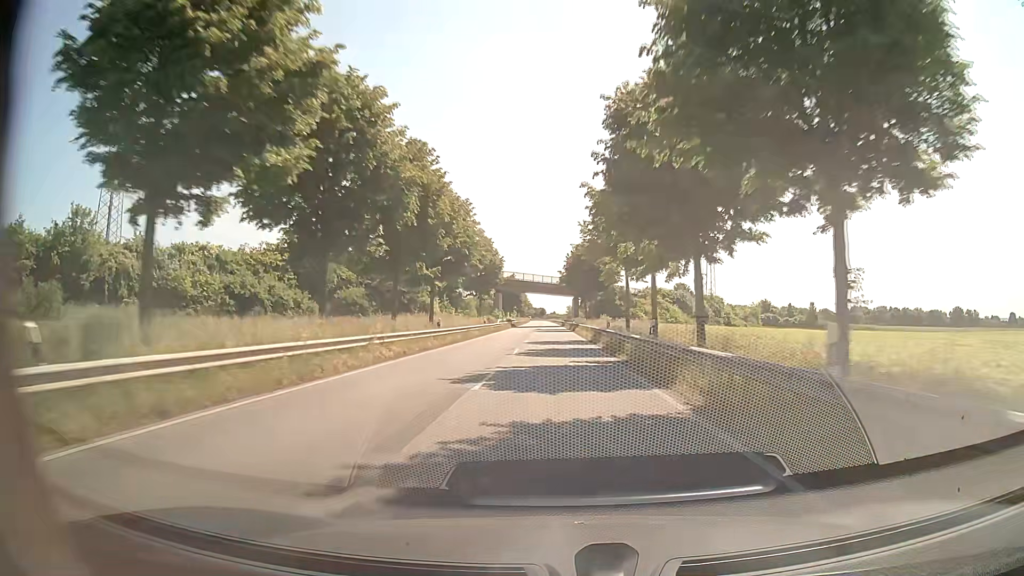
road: secondary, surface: asphalt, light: Day
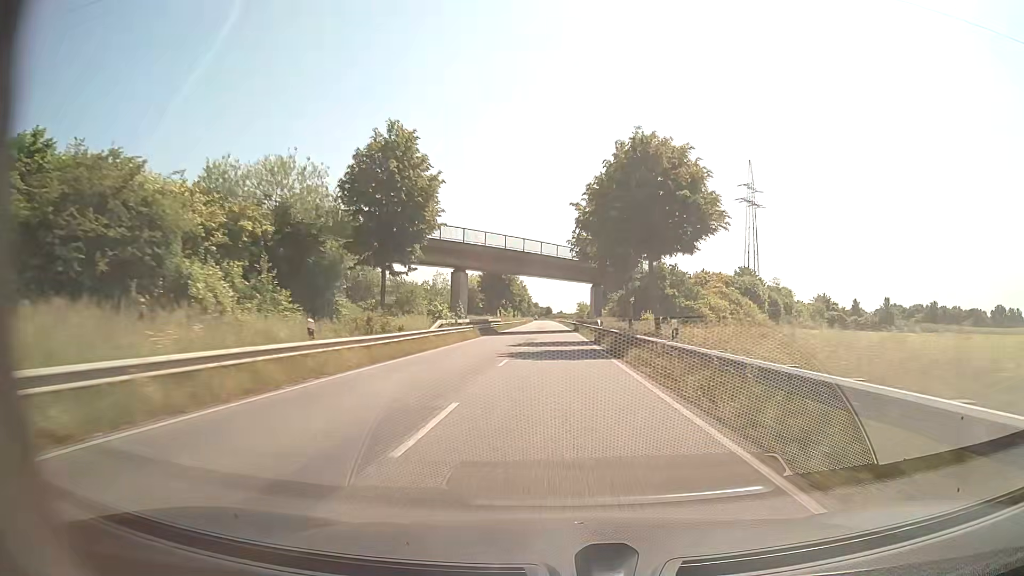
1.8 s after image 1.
(+0.1, +42.5) m; 0°
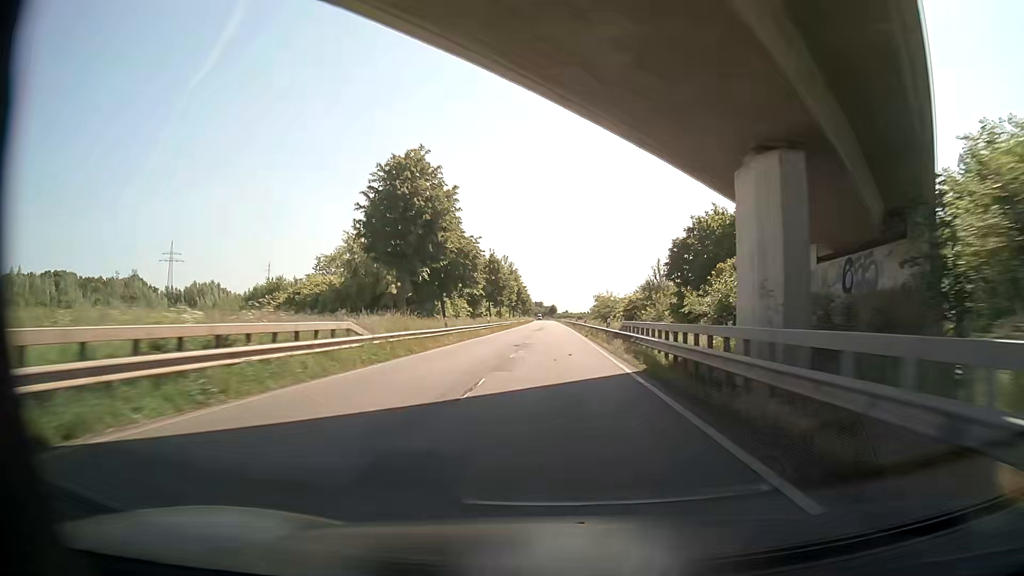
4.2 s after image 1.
(-0.6, +56.7) m; -1°
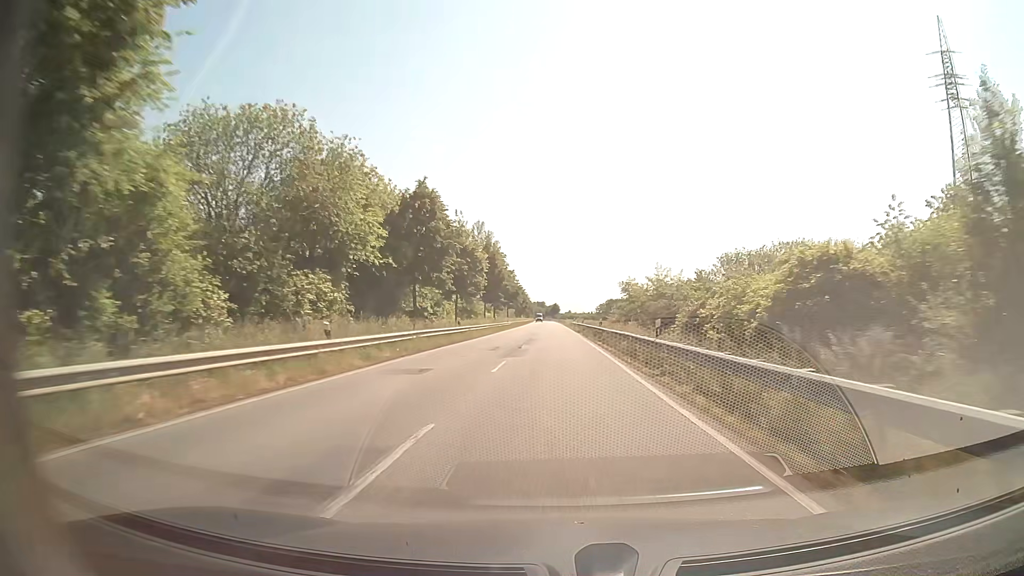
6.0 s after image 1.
(-0.2, +42.8) m; -1°
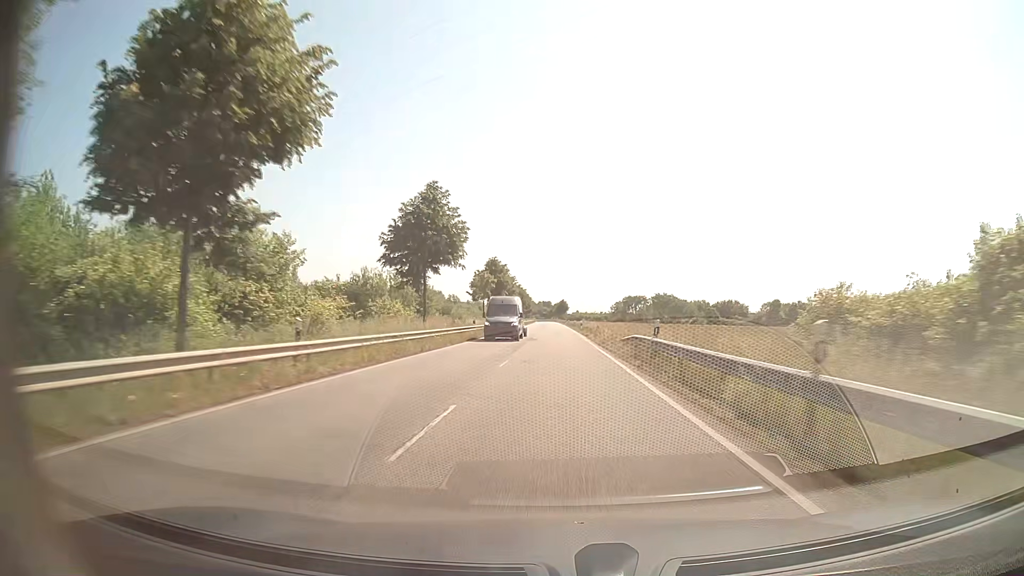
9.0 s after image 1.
(+0.3, +71.6) m; 0°
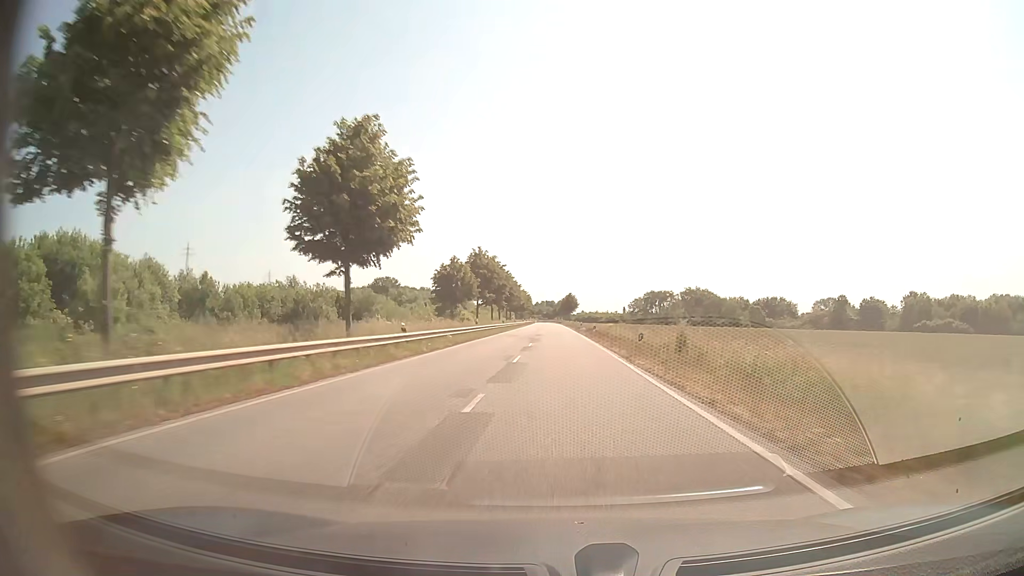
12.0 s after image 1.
(-0.3, +71.5) m; 0°
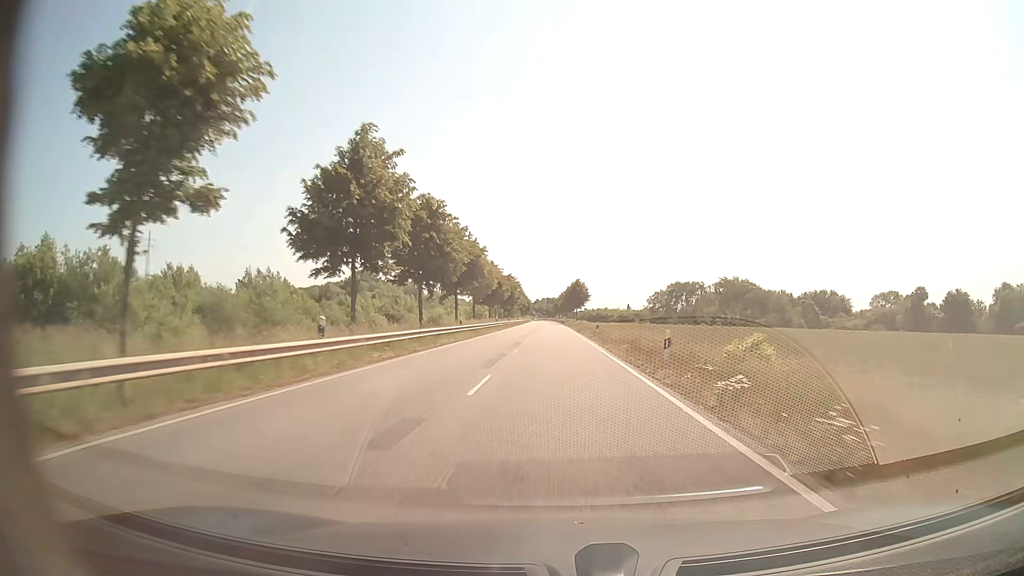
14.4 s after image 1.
(-0.1, +57.1) m; 0°
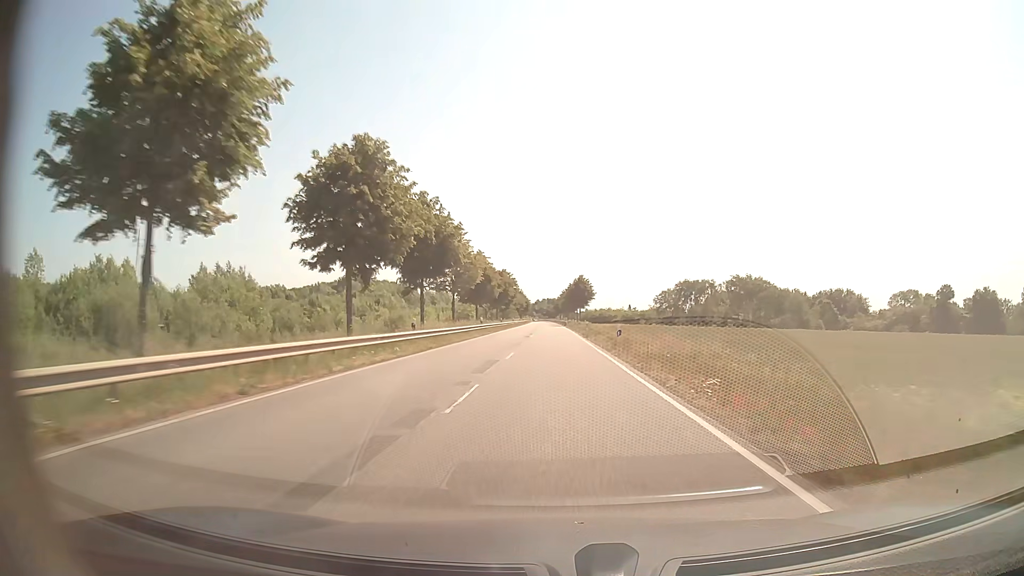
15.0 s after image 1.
(0.0, +14.3) m; 0°
(0, +10) (0, +20) (0, +30) (0, +40) (0, +50) (0, +60) (0, +70) (-1, +80) (-1, +90) (-1, +100) m
